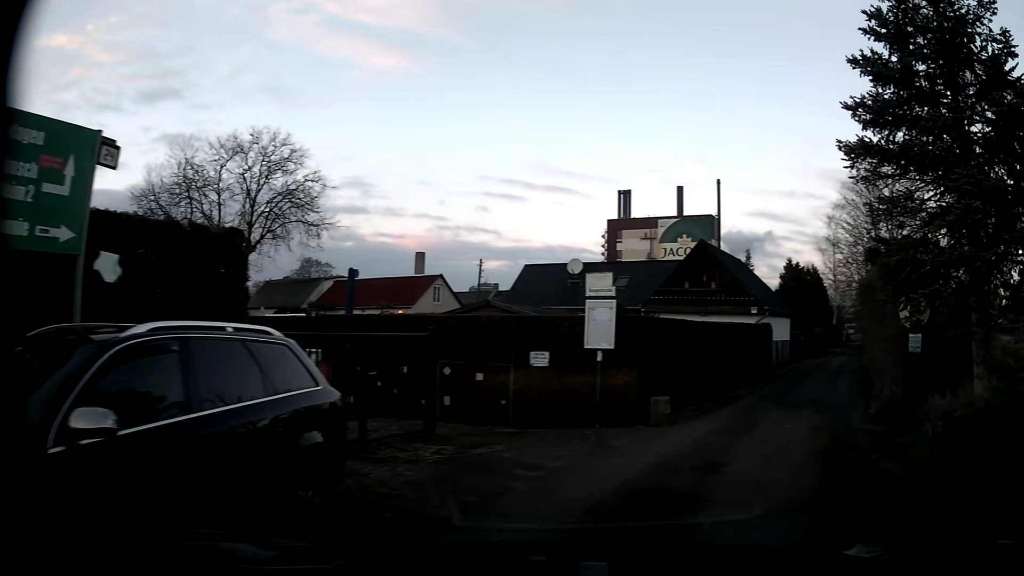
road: residential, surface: asphalt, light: Day
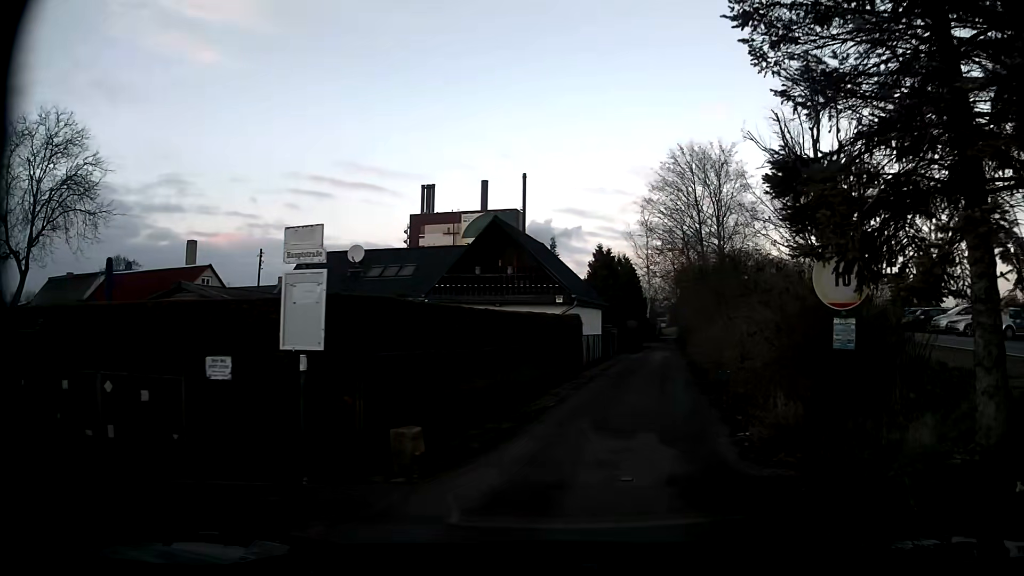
(+0.9, +4.4) m; +19°
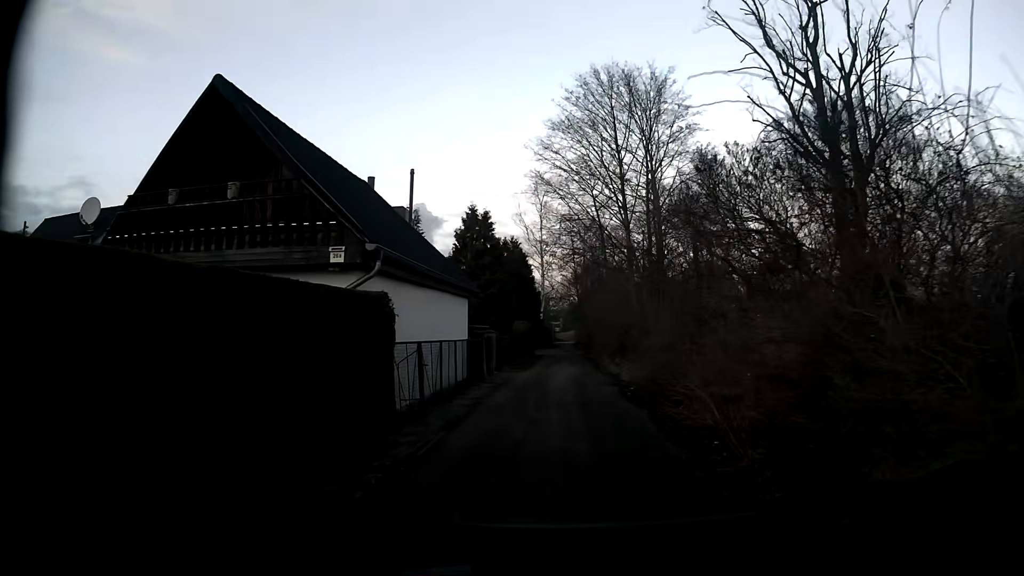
(+1.5, +13.7) m; +10°
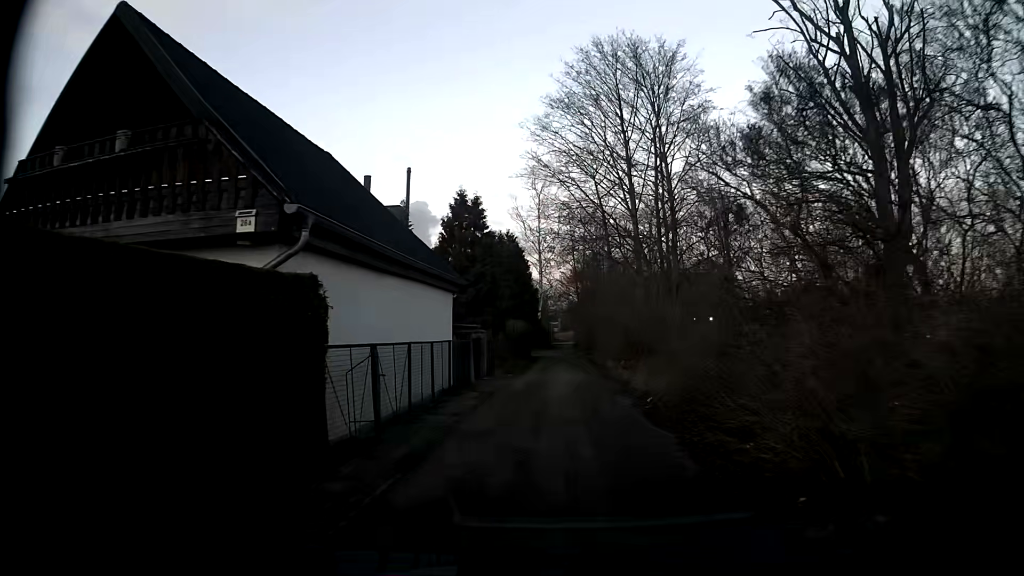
(0.0, +3.0) m; 0°
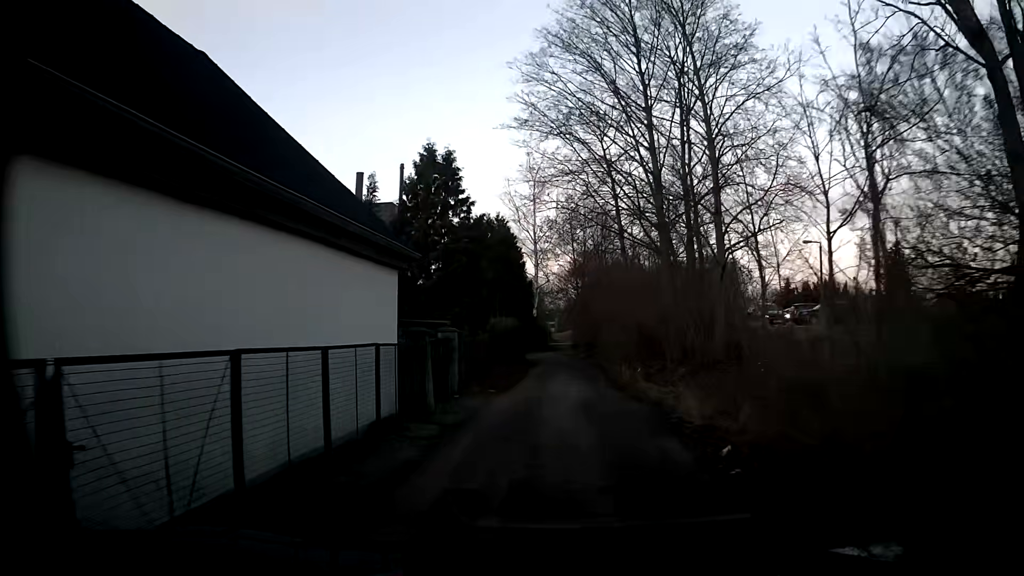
(0.0, +6.2) m; 0°
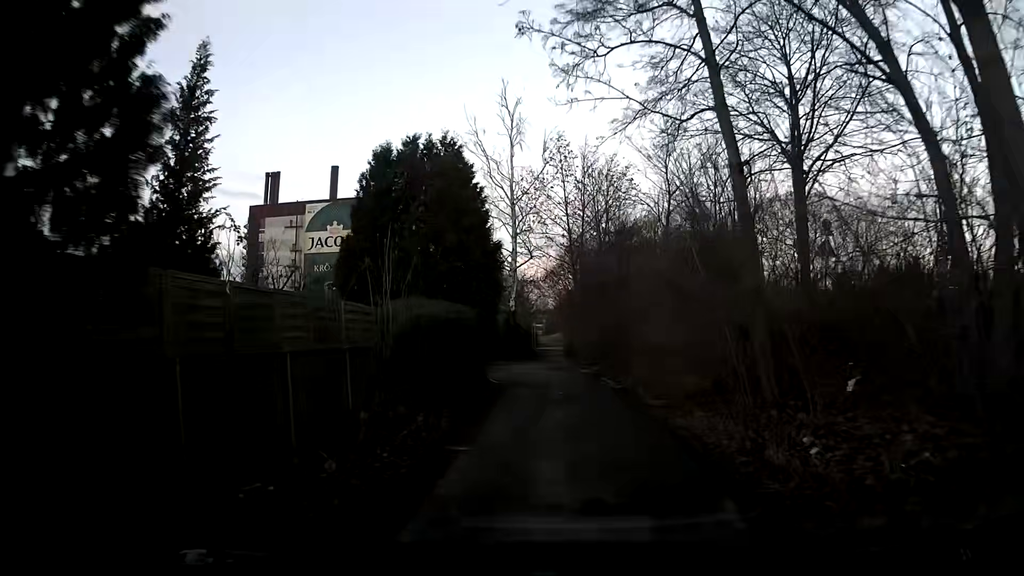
(+0.2, +15.7) m; +2°
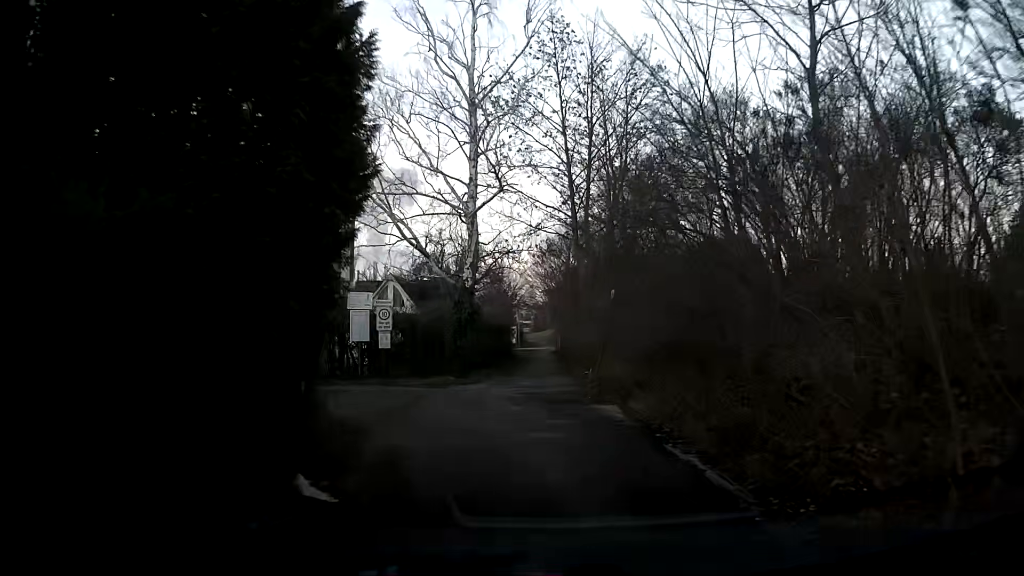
(-0.1, +14.9) m; 0°
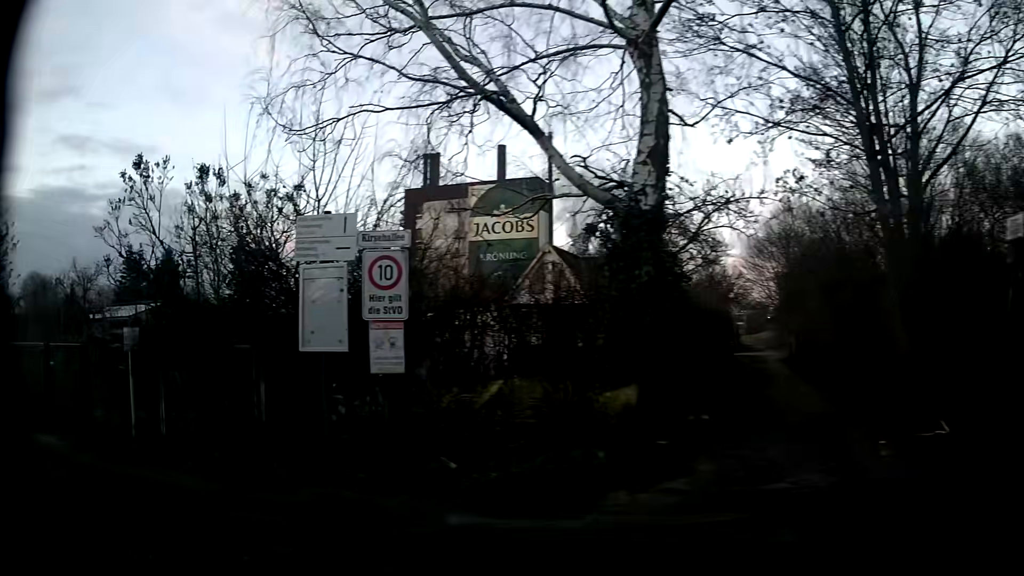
(-0.3, +11.7) m; -16°
